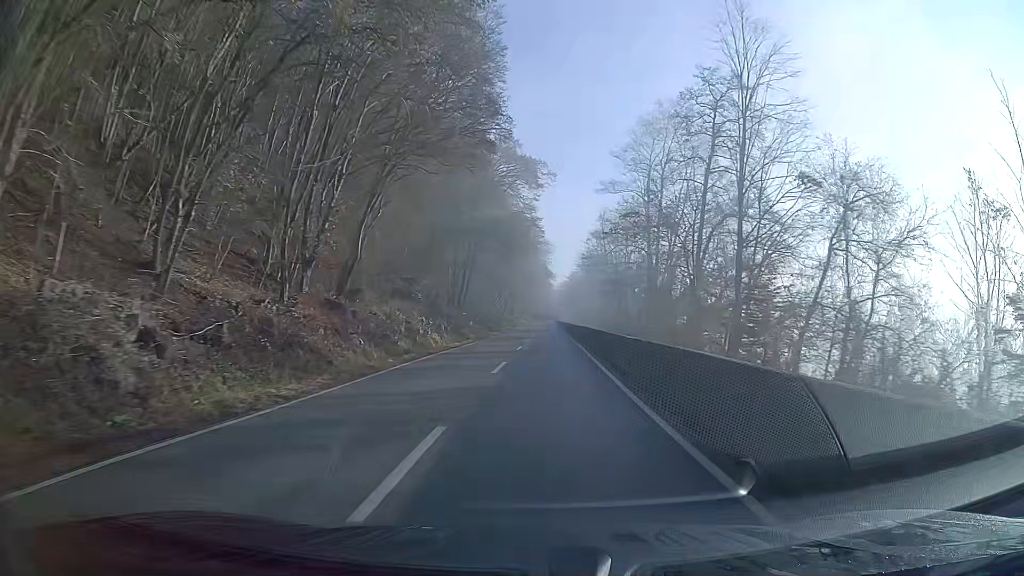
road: secondary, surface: asphalt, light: Day
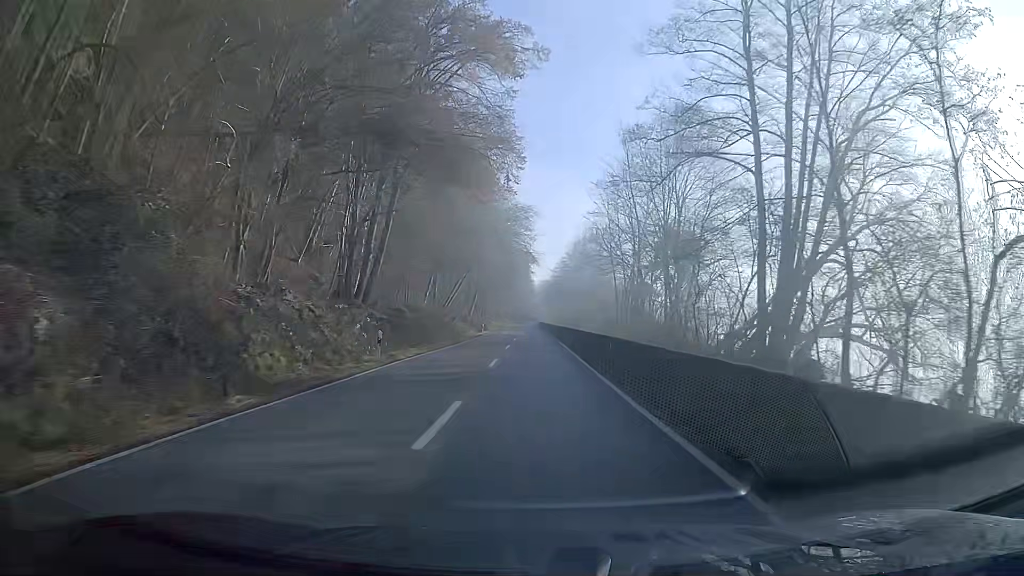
(+0.4, +33.8) m; +1°
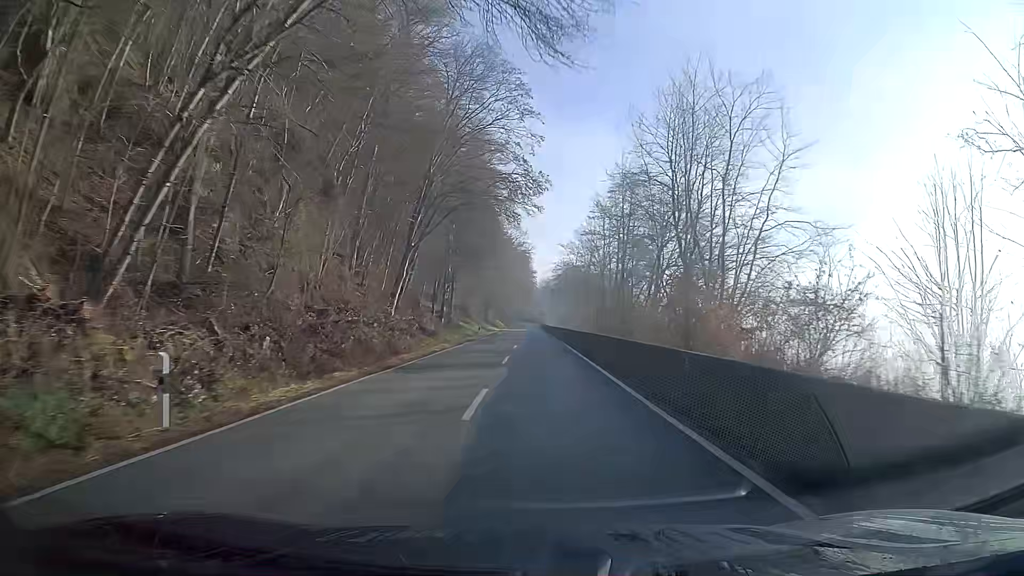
(+0.1, +58.0) m; +1°
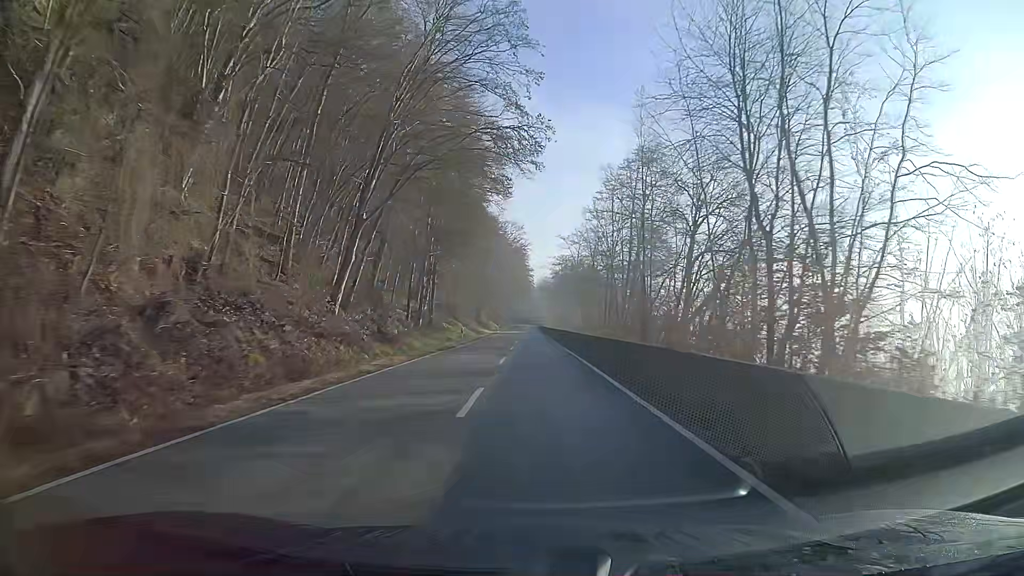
(0.0, +11.8) m; 0°
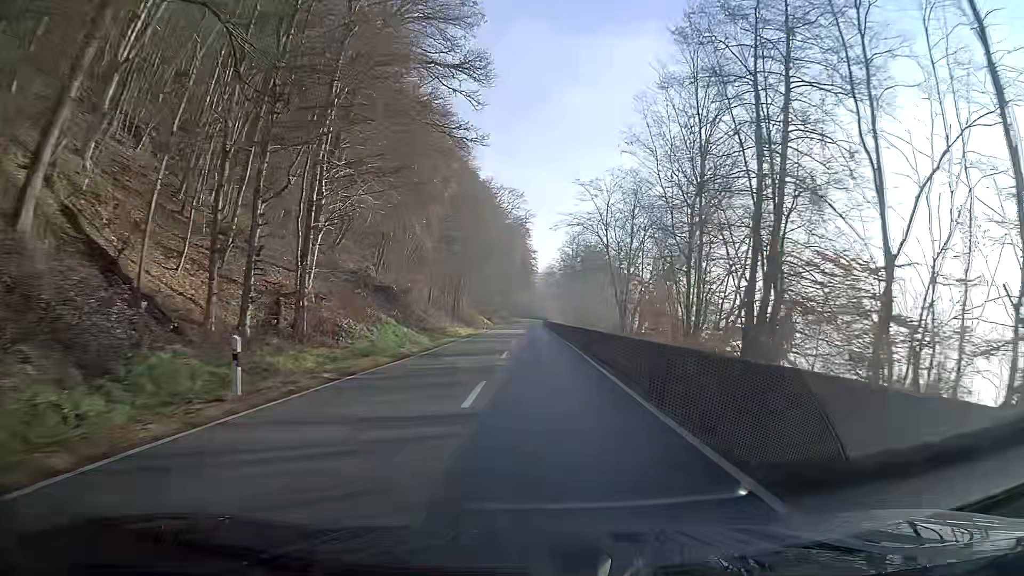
(0.0, +35.8) m; 0°
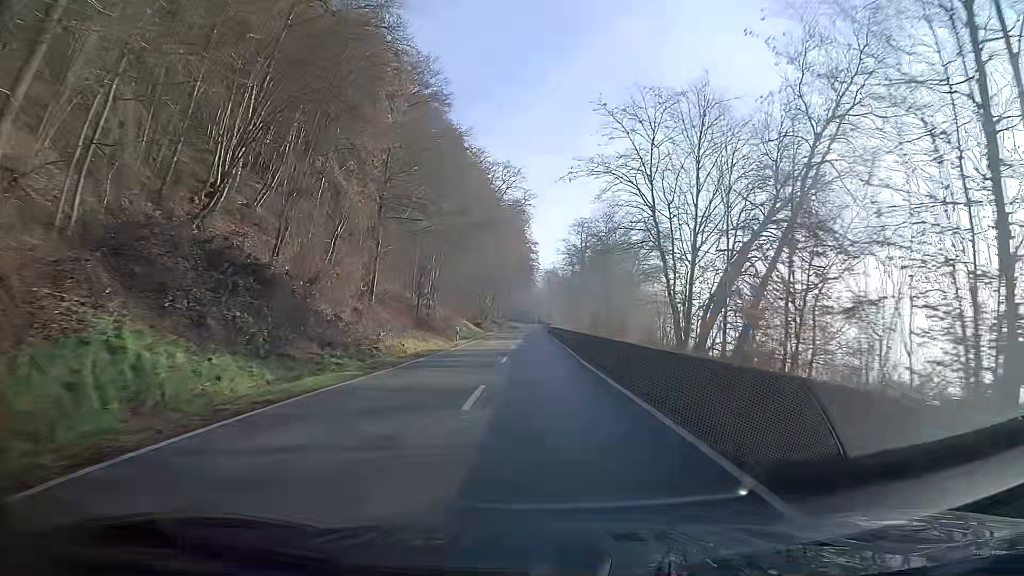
(0.0, +23.9) m; 0°
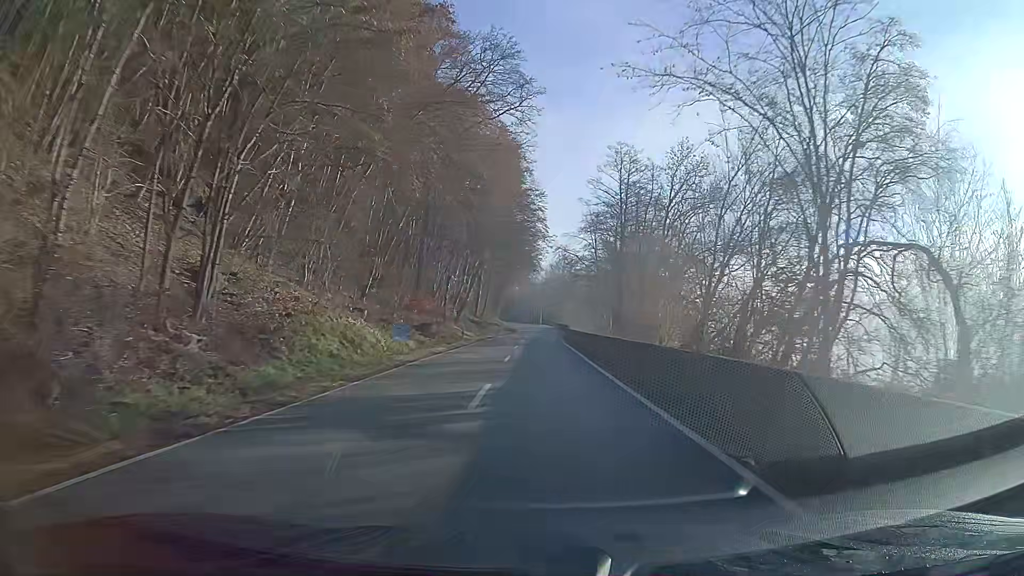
(-0.3, +47.5) m; 0°
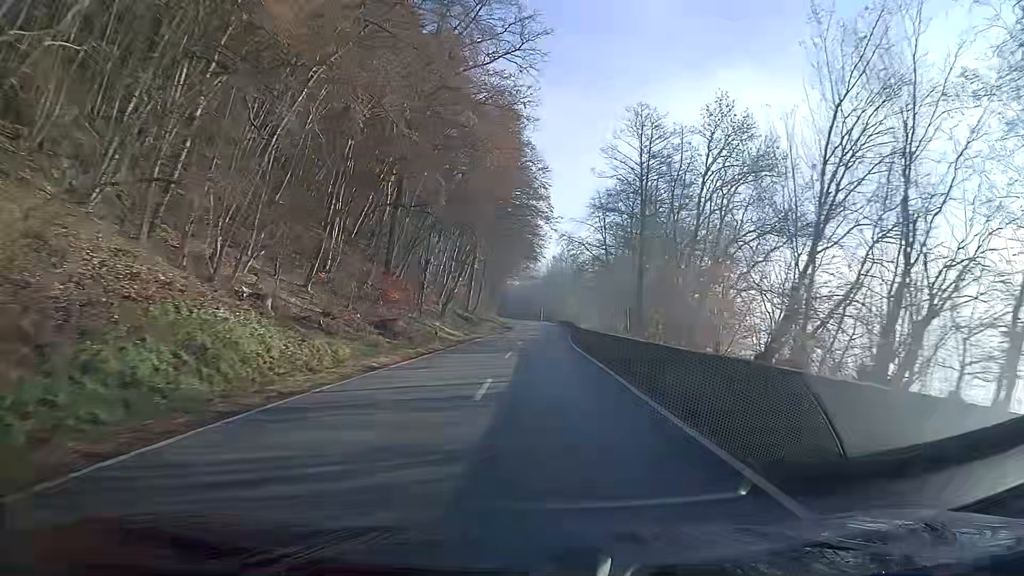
(0.0, +11.6) m; 0°
